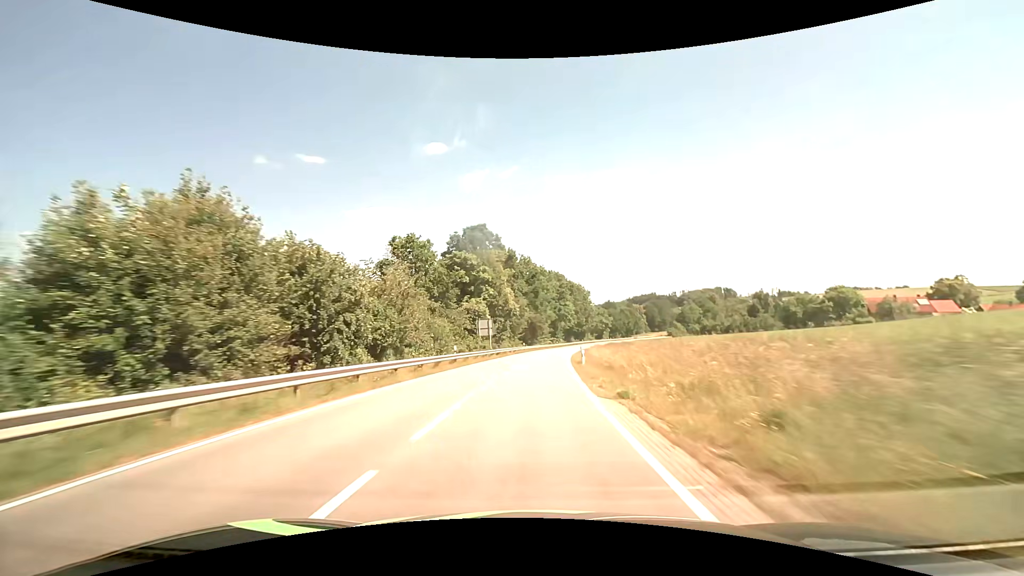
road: secondary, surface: asphalt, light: Day
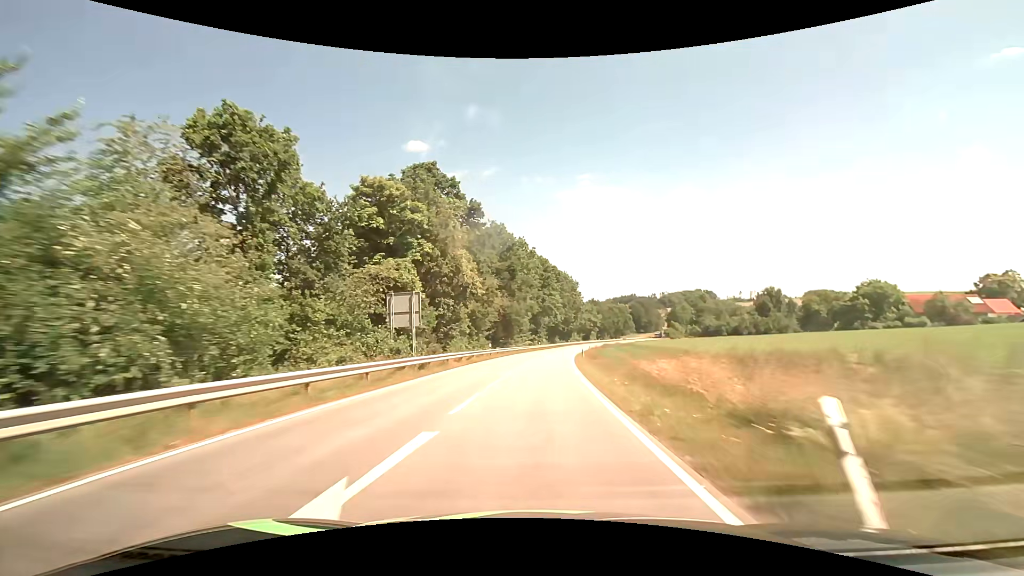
(+0.4, +27.7) m; +2°
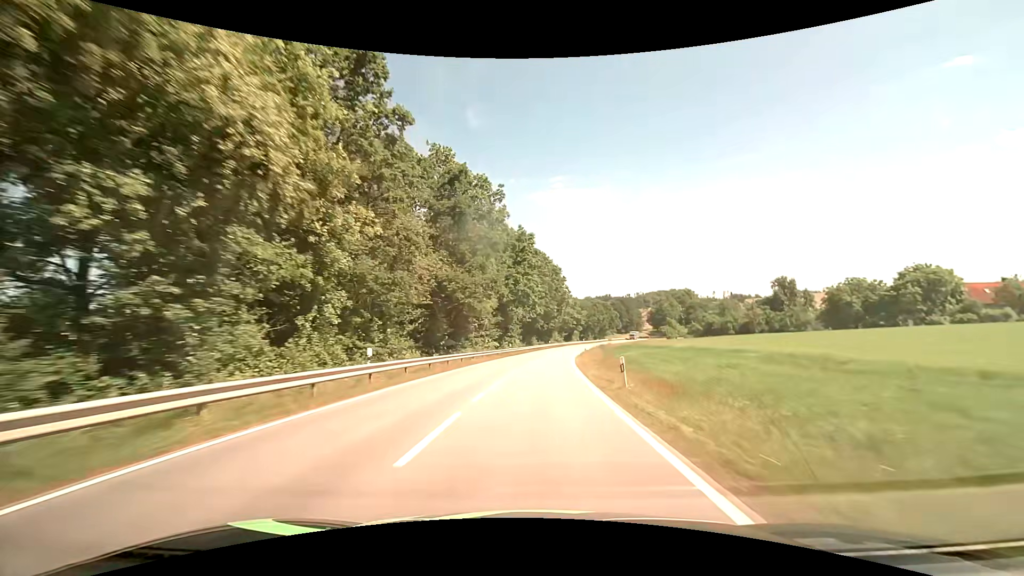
(+0.8, +27.8) m; +3°
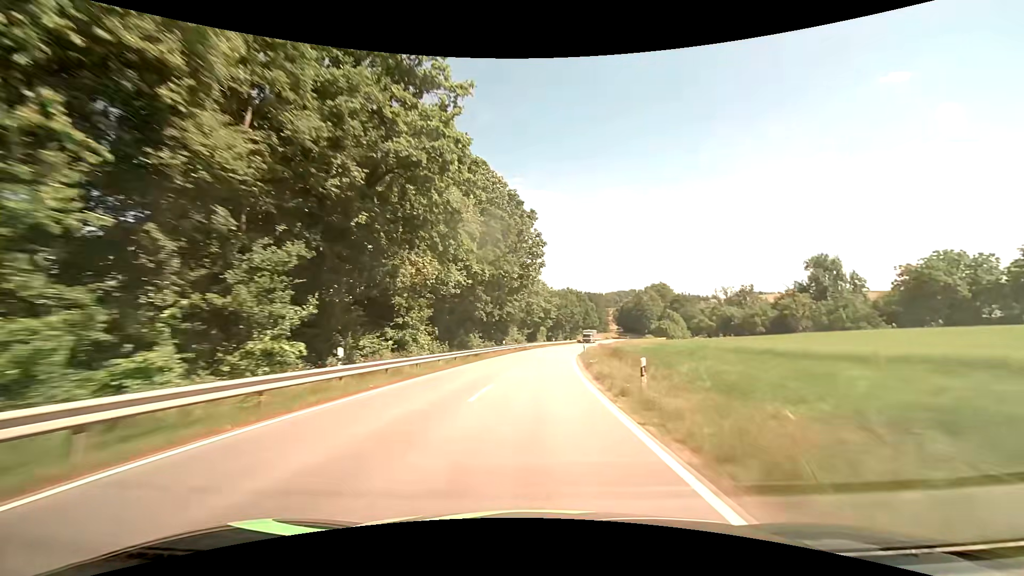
(+1.7, +41.8) m; +5°
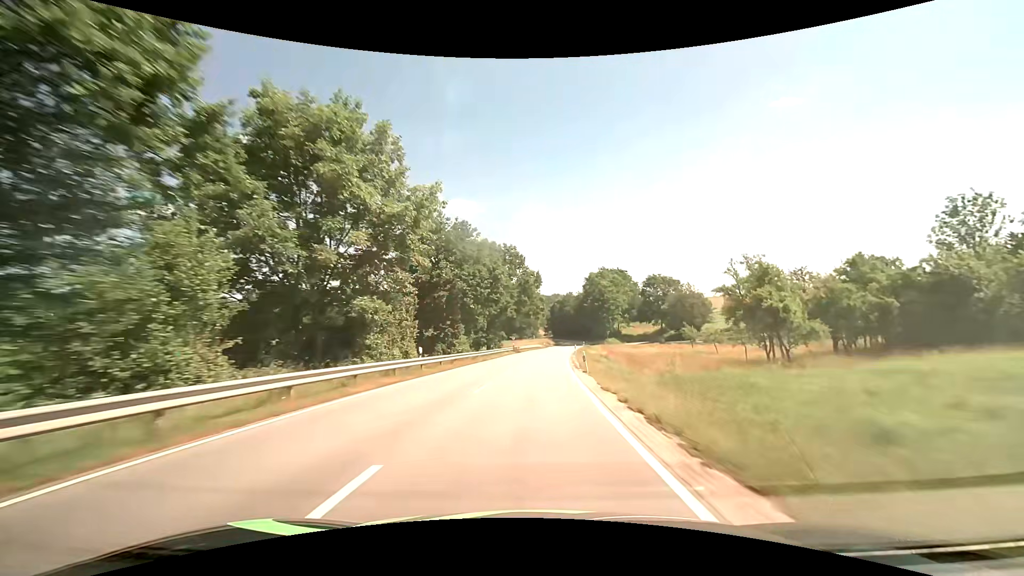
(+5.4, +69.6) m; +9°
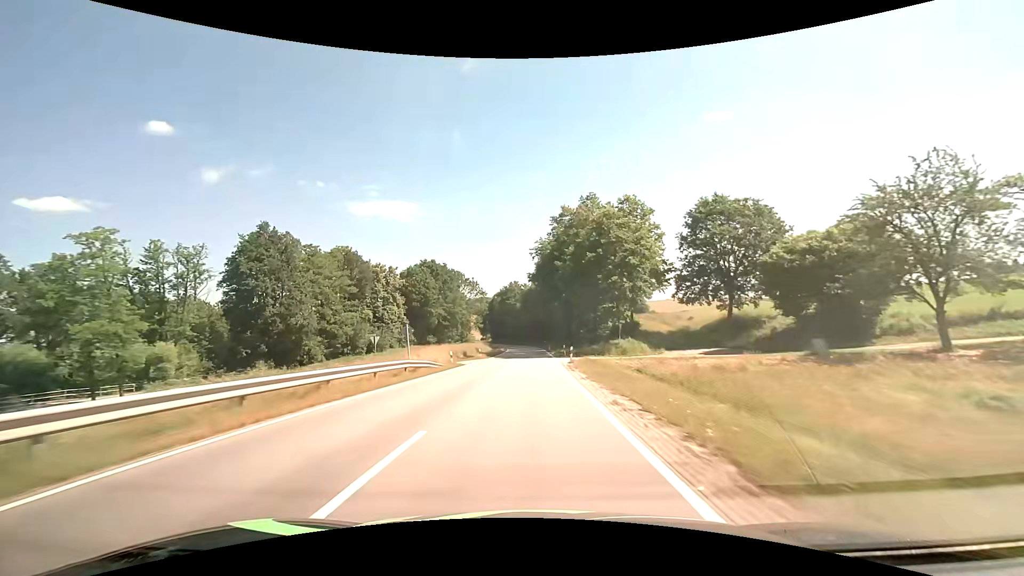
(+4.1, +69.4) m; +7°
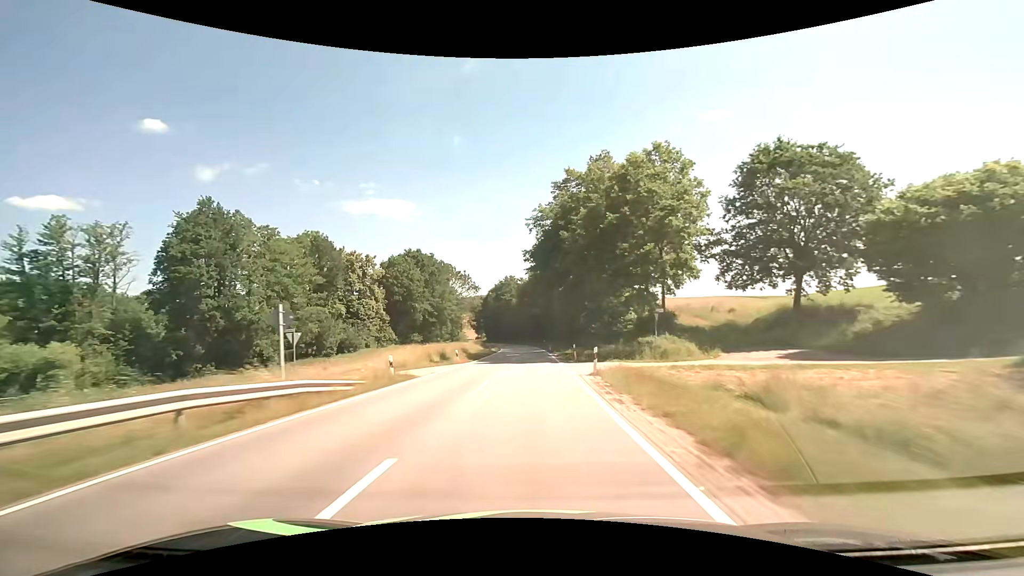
(+0.1, +13.8) m; 0°
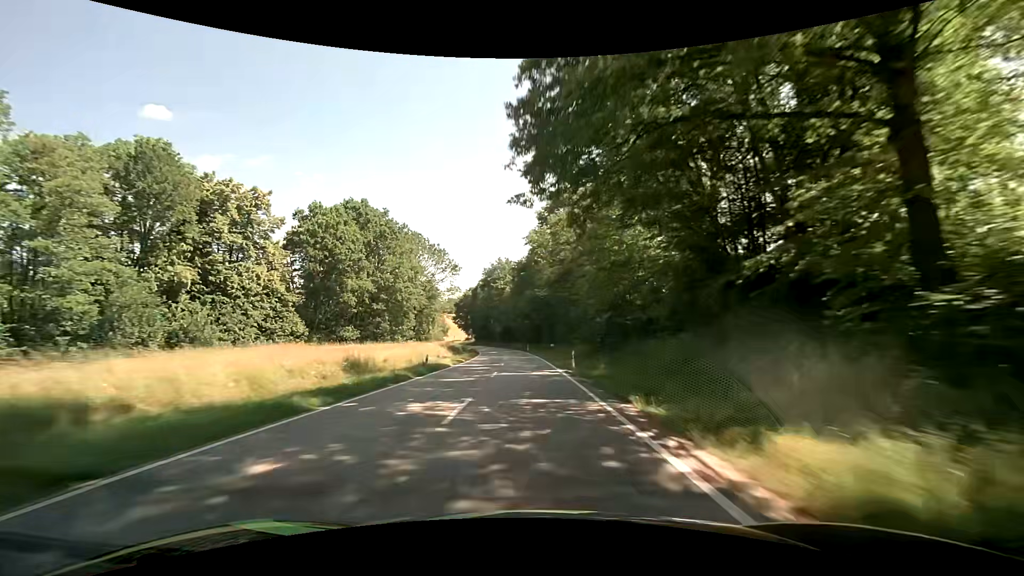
(0.0, +41.2) m; 0°
(0, +10) (0, +20) (0, +30) (-1, +40) (-1, +50) (-2, +60) (-3, +70) (-4, +80) (-5, +90) (-6, +100) m
